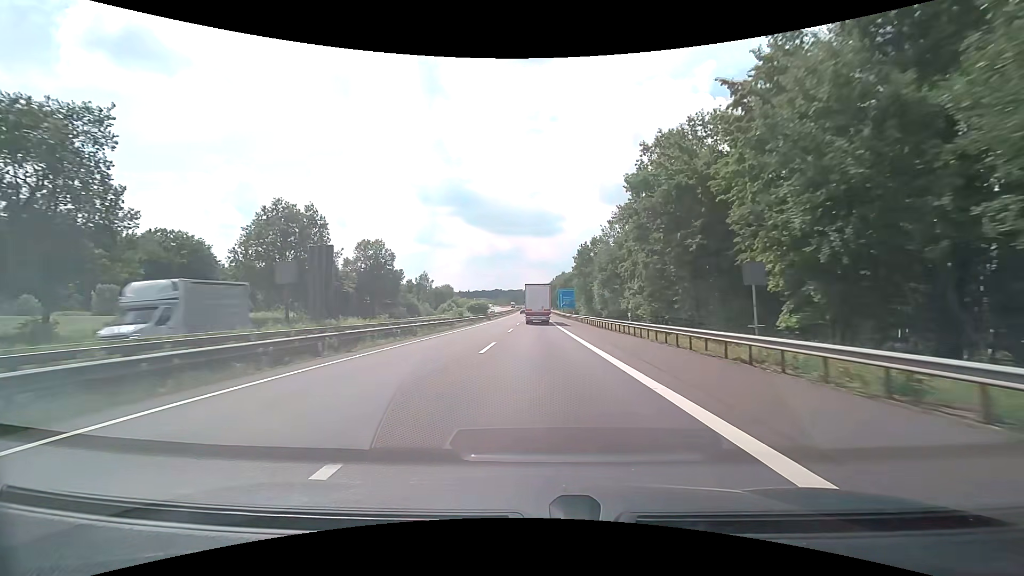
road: motorway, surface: asphalt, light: Day
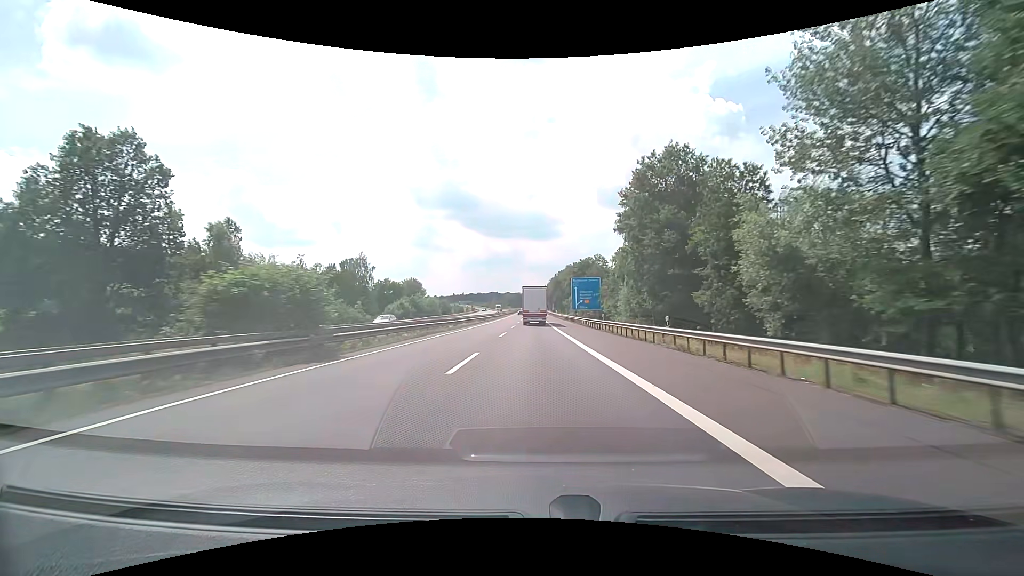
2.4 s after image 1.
(+0.4, +58.3) m; 0°
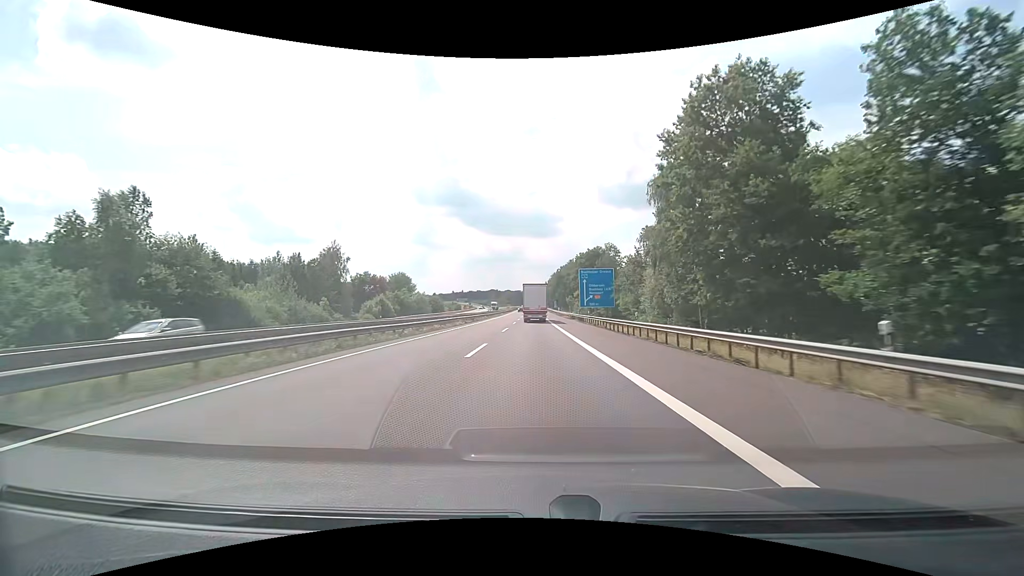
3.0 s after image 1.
(+0.1, +14.5) m; 0°
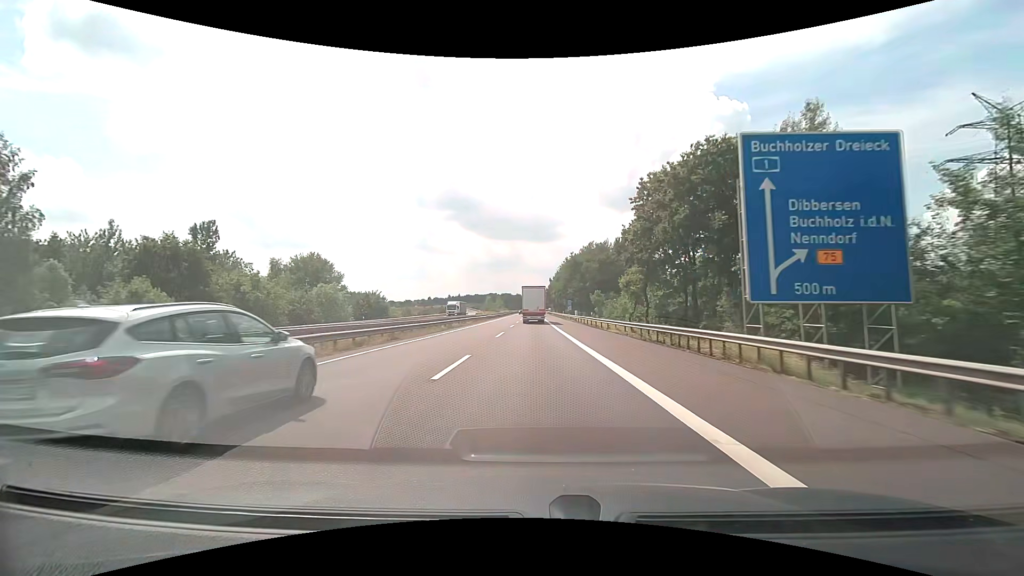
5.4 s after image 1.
(-0.1, +58.0) m; 0°
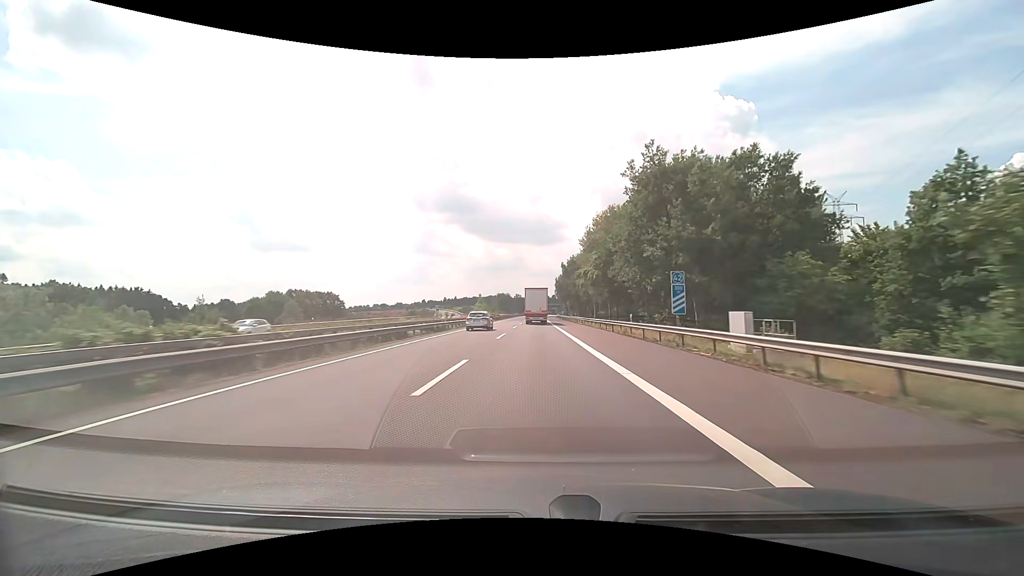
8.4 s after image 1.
(-0.1, +72.6) m; 0°
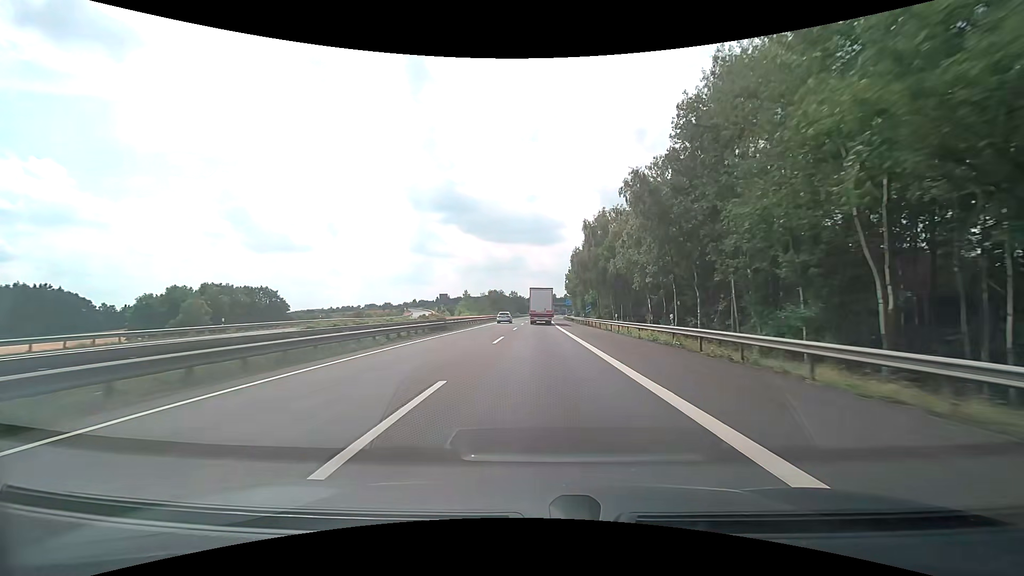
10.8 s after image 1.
(0.0, +58.3) m; 0°
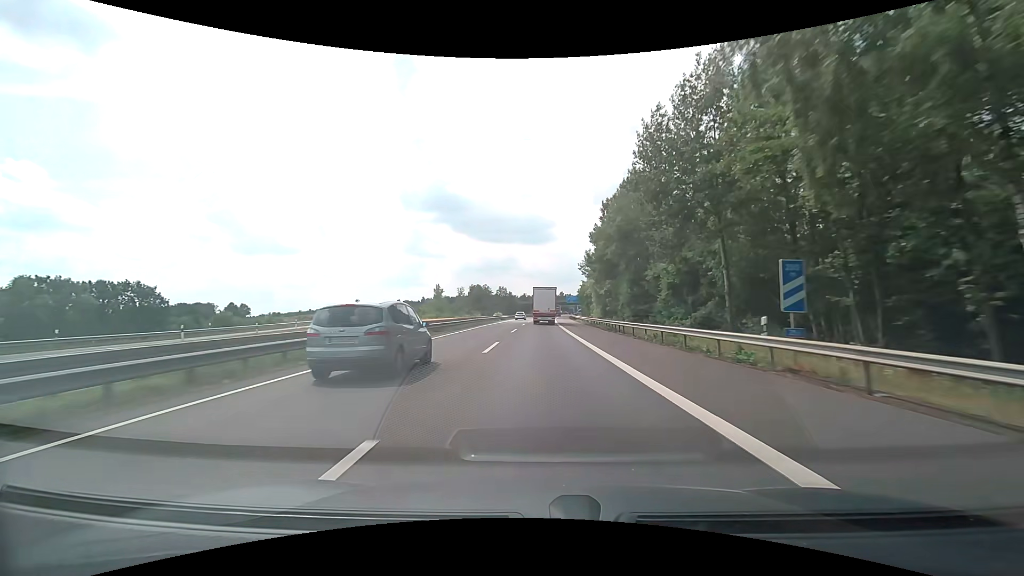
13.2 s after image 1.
(+0.2, +58.0) m; +1°
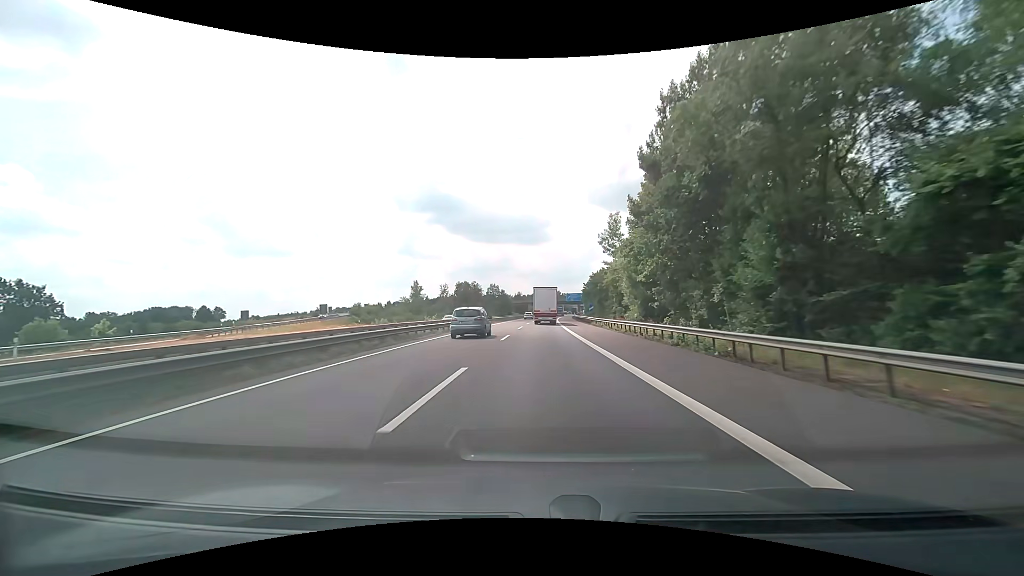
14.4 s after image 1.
(+0.1, +28.8) m; +1°
(0, +10) (0, +20) (0, +30) (0, +40) (0, +50) (+1, +60) (+1, +70) (+1, +80) (+2, +90) (+2, +100) m
